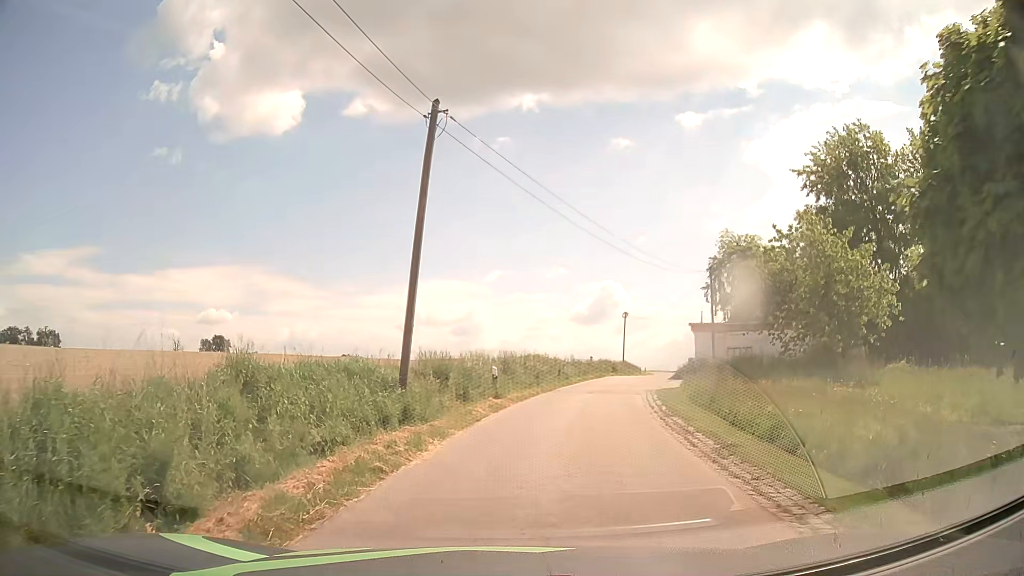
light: Day
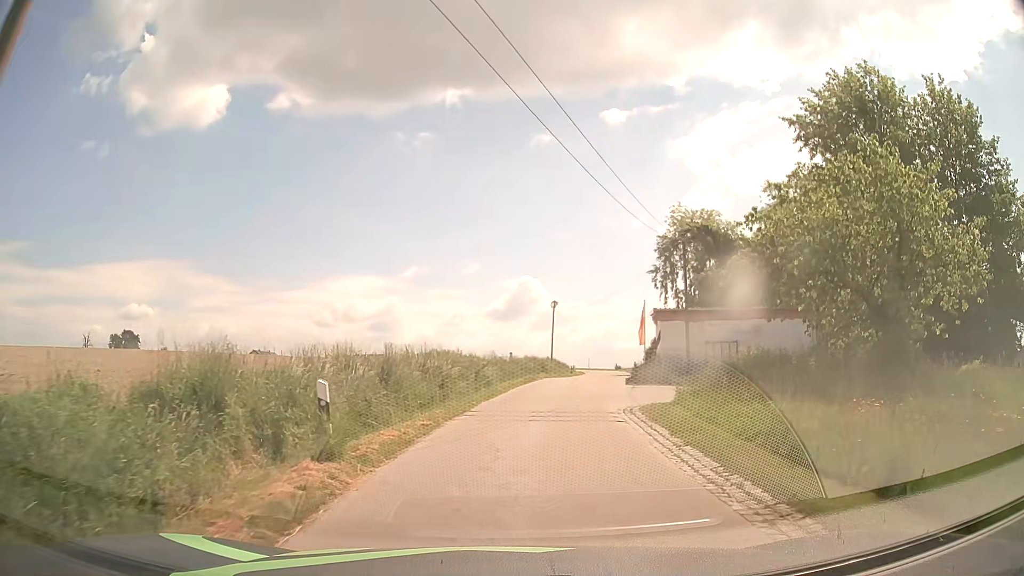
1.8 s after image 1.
(+0.7, +11.4) m; +7°
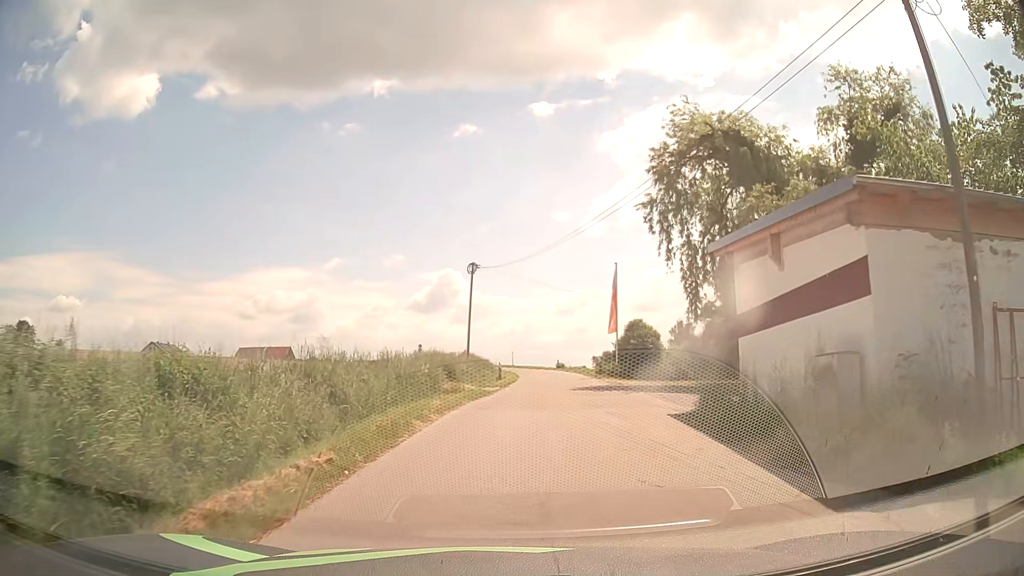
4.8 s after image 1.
(+1.7, +23.8) m; +7°
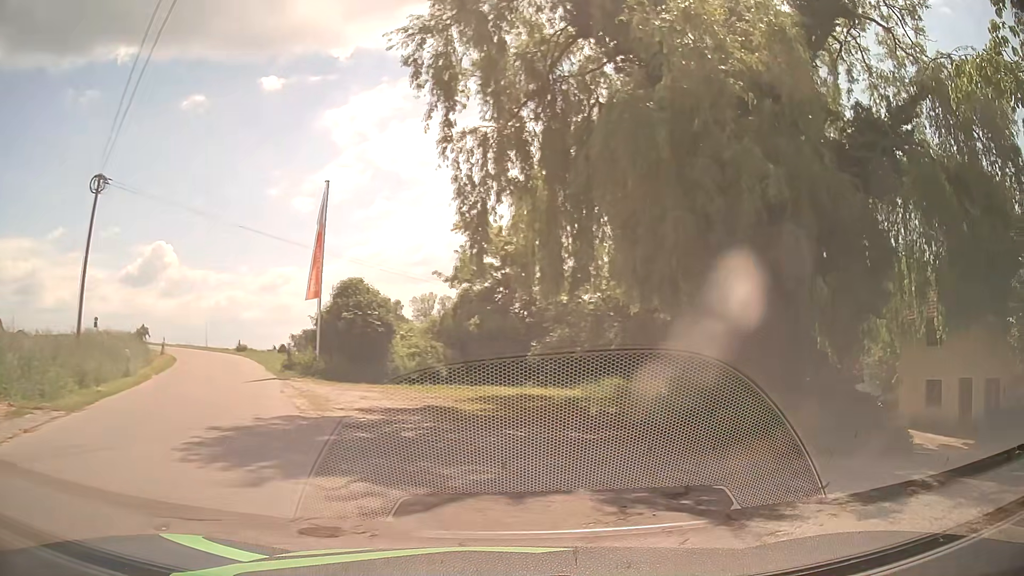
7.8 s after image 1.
(+2.0, +16.4) m; +27°
